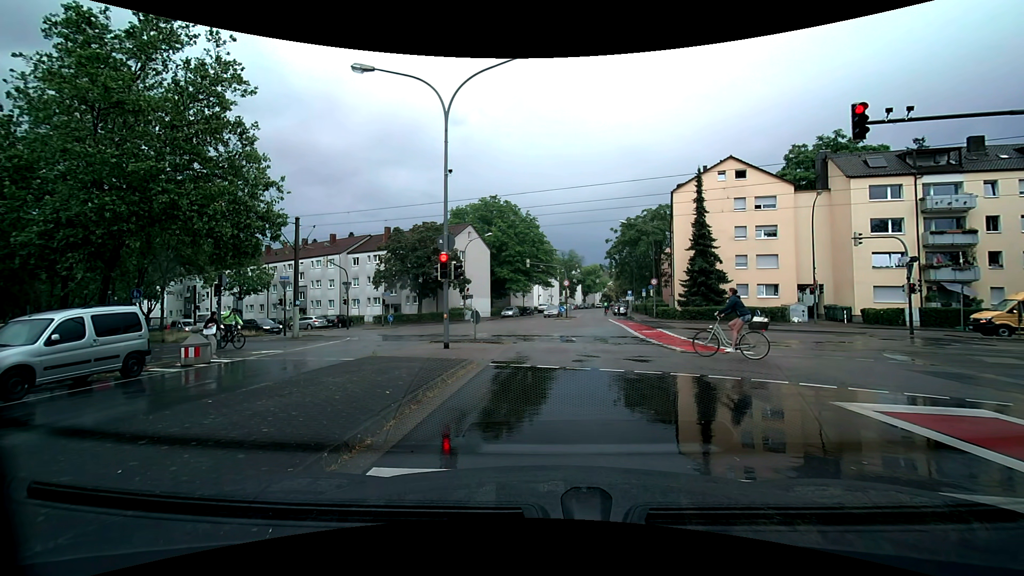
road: tertiary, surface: asphalt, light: Day
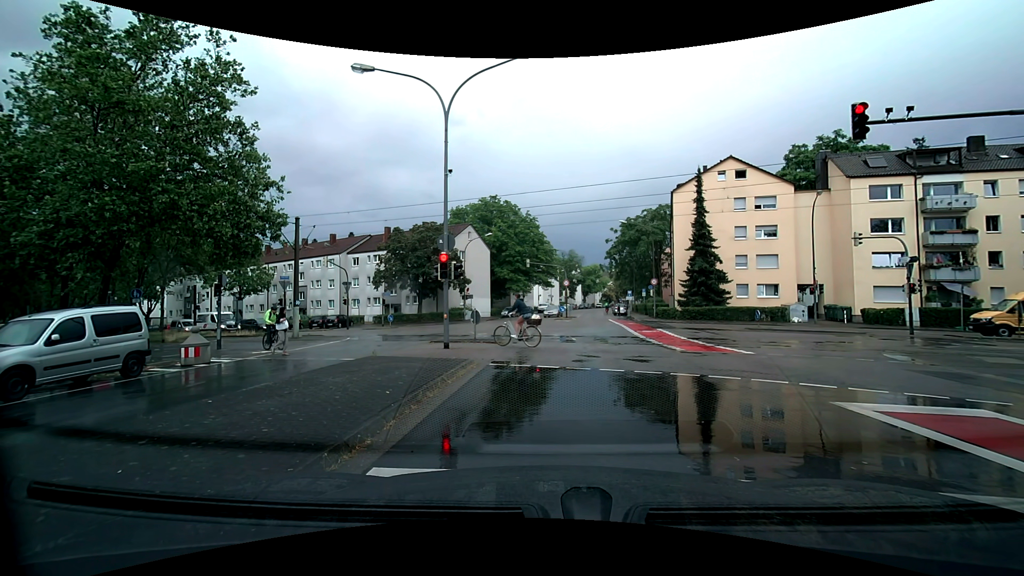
(0.0, 0.0) m; 0°
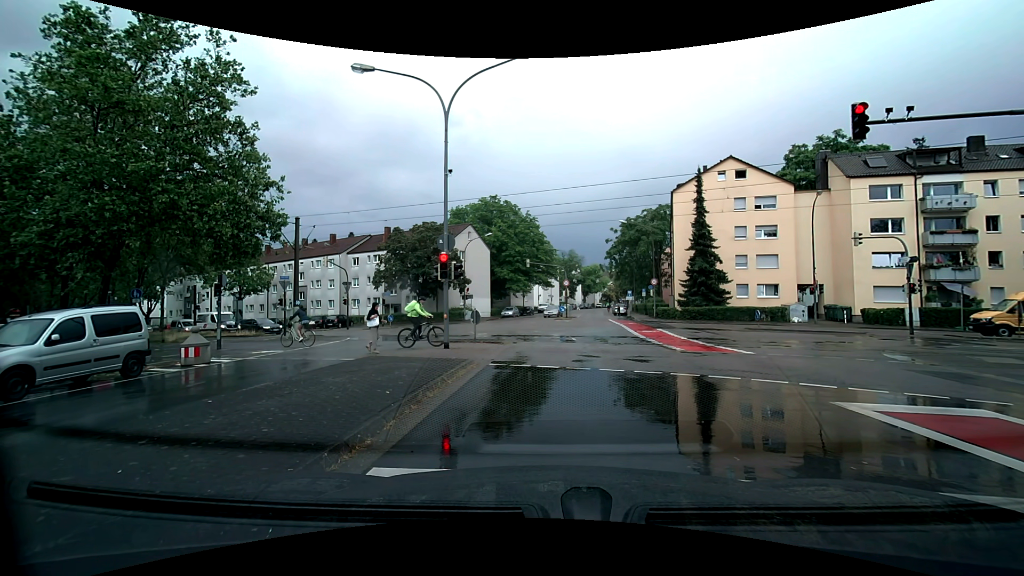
(0.0, 0.0) m; 0°
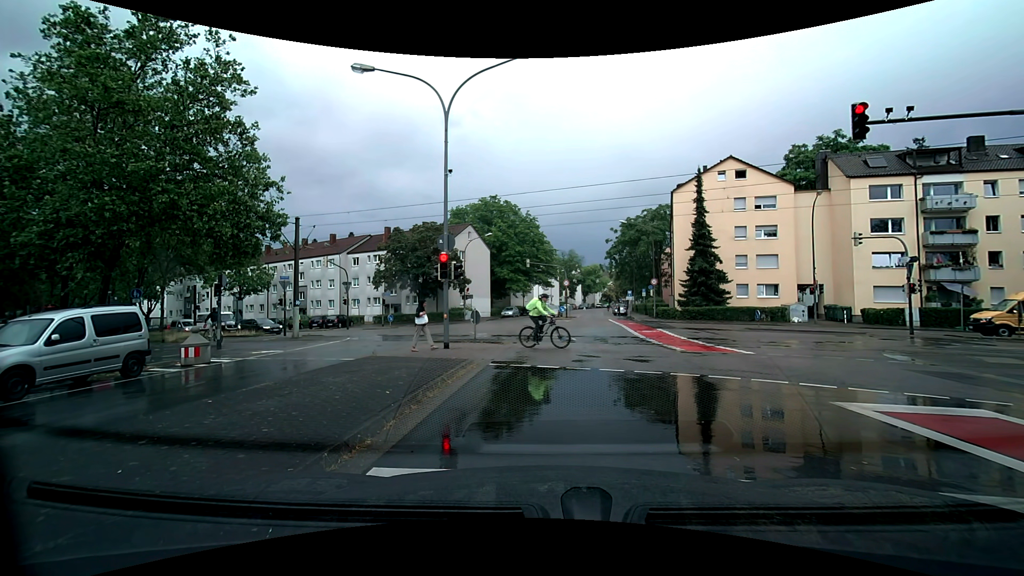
(0.0, 0.0) m; 0°
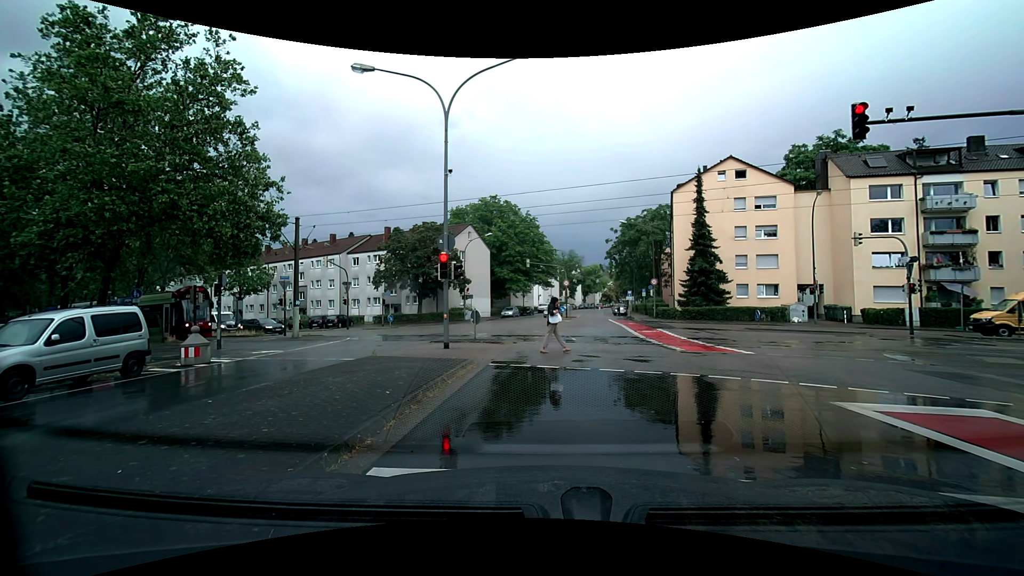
(0.0, 0.0) m; 0°
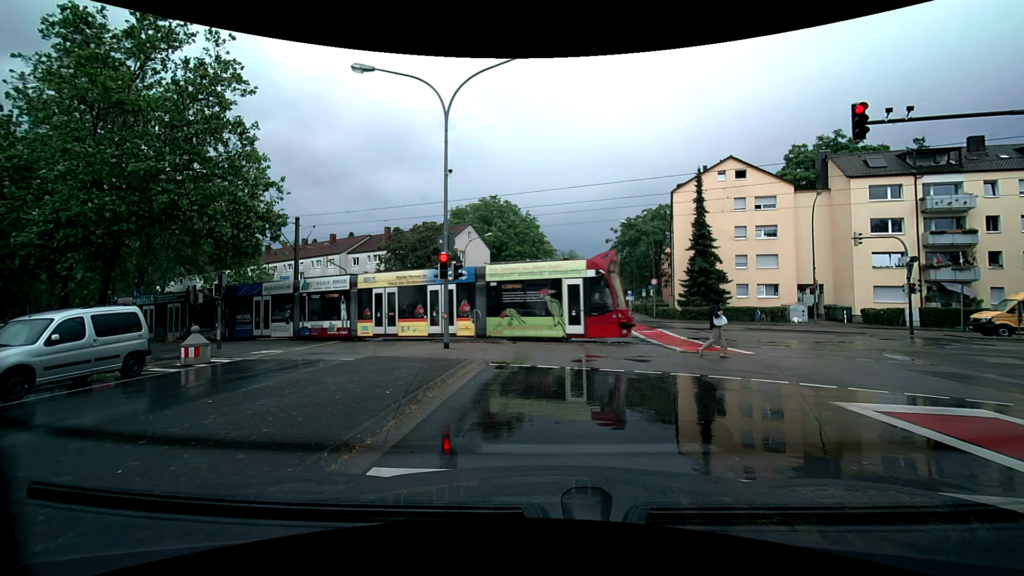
(0.0, 0.0) m; 0°
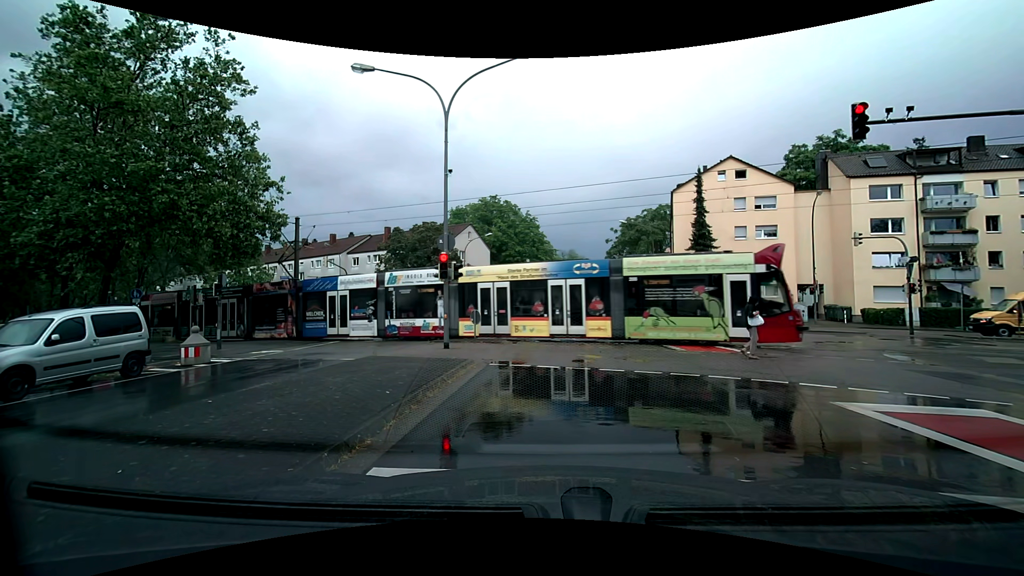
(0.0, 0.0) m; 0°
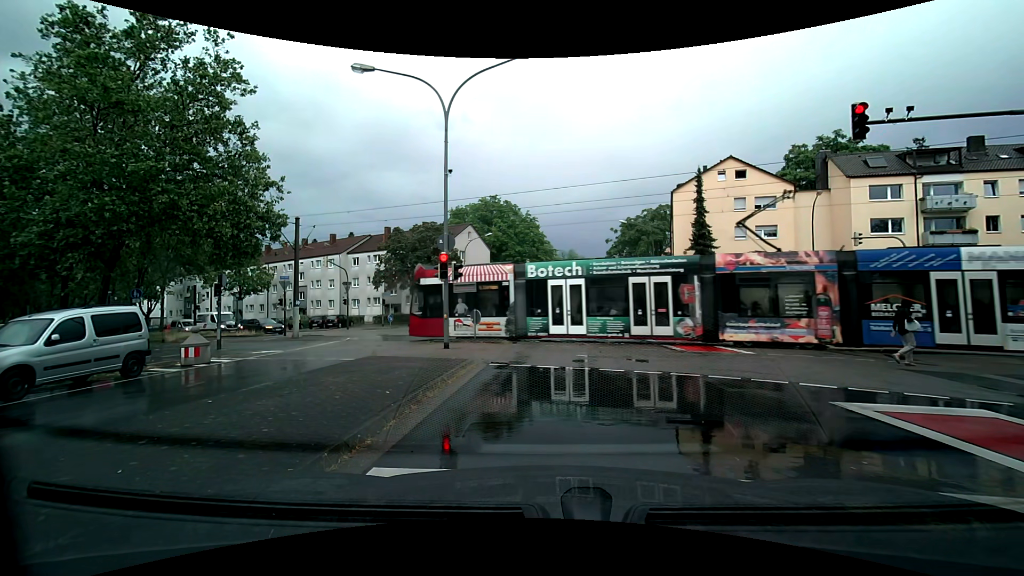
(0.0, 0.0) m; 0°
